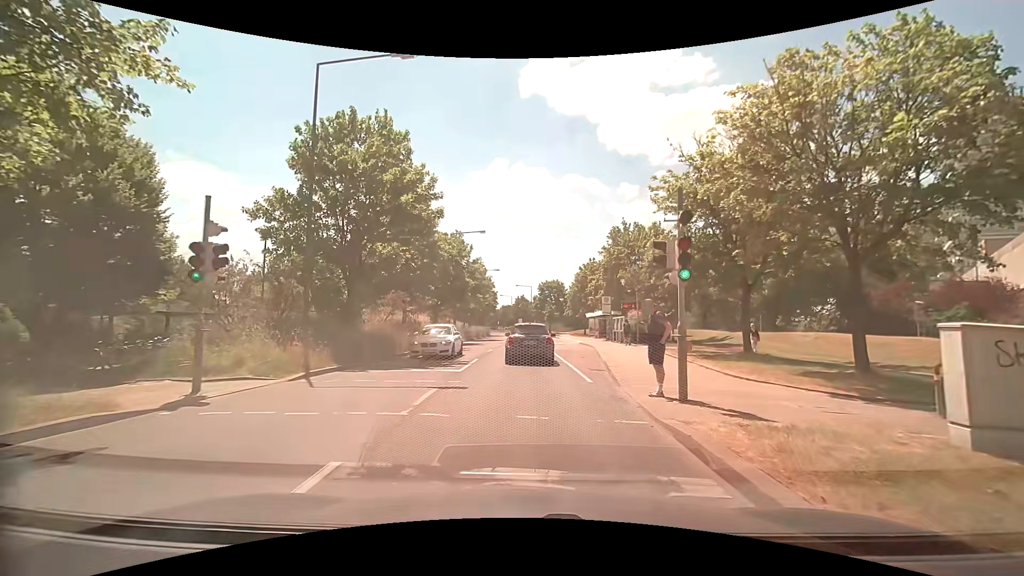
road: tertiary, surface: asphalt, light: Day
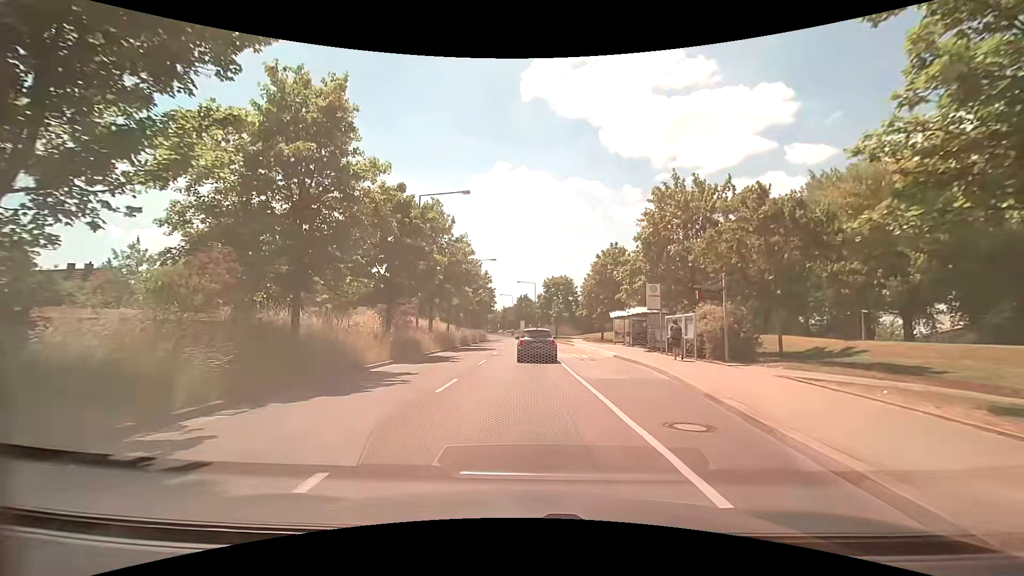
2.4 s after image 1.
(0.0, +15.5) m; -1°
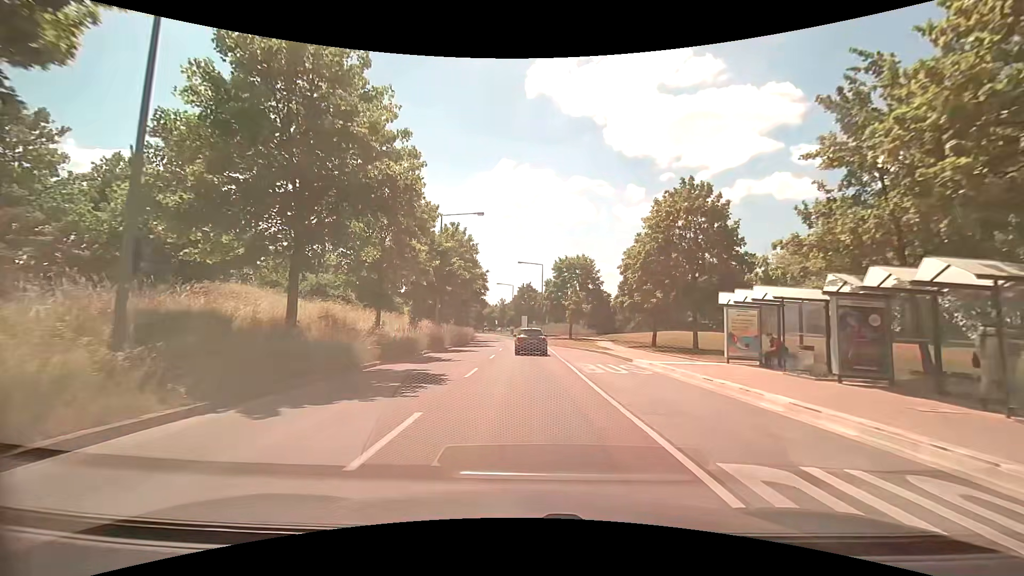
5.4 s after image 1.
(-0.1, +24.4) m; -1°
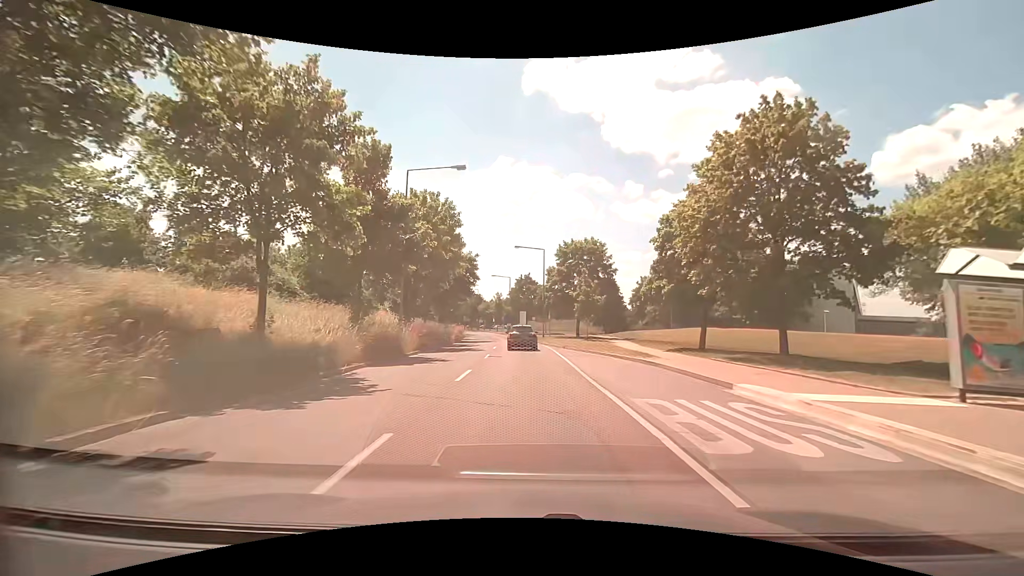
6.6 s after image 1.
(+0.1, +10.9) m; +1°
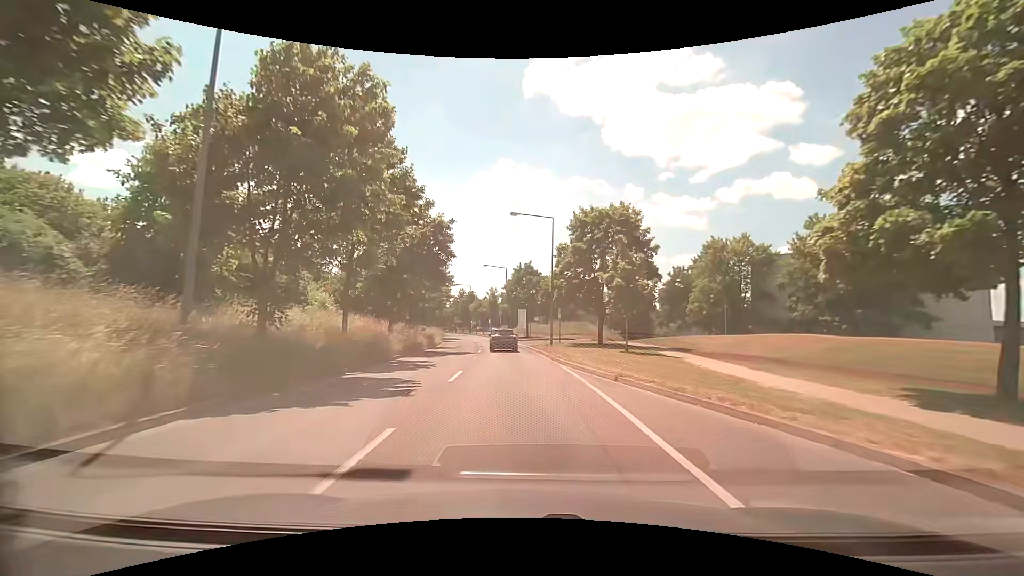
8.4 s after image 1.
(0.0, +17.7) m; 0°
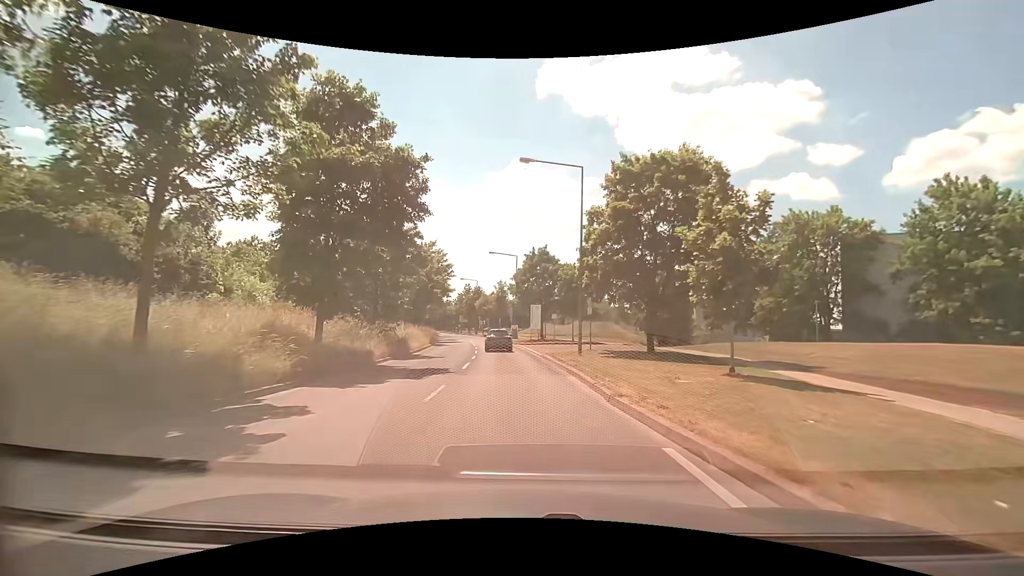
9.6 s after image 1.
(-0.2, +12.7) m; -1°
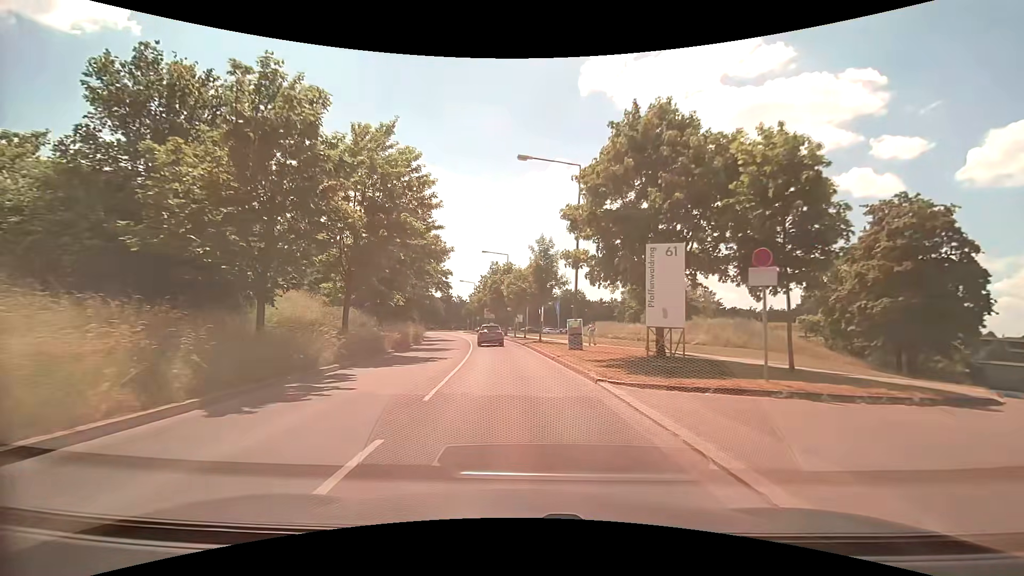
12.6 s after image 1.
(-1.5, +33.0) m; -5°
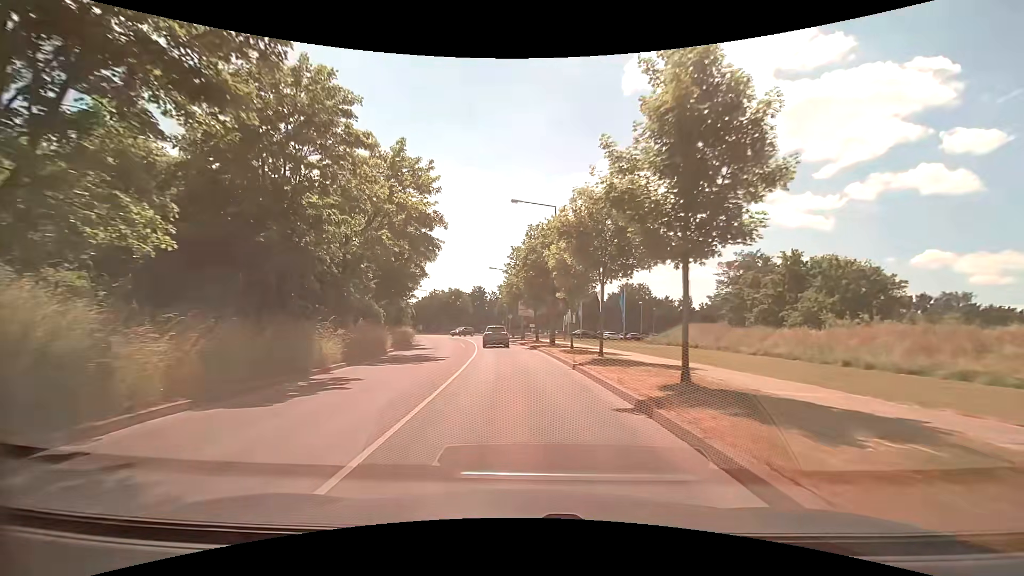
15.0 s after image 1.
(-1.1, +26.1) m; -4°
(0, +10) (-1, +20) (-2, +30) (-3, +40) (-4, +50) (-6, +60) (-8, +69) (-11, +79) (-15, +88) (-19, +97) m
